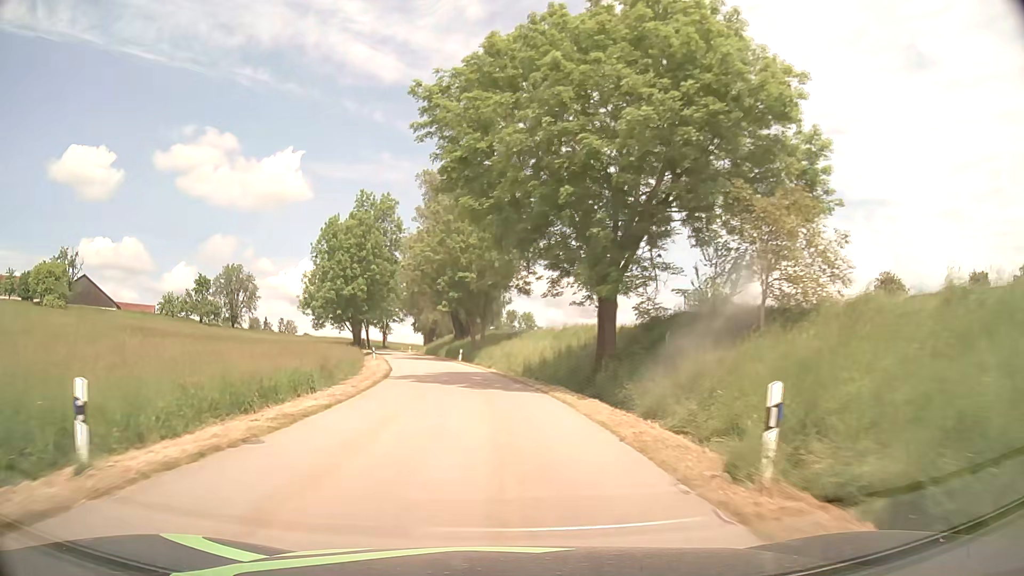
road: tertiary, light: Day
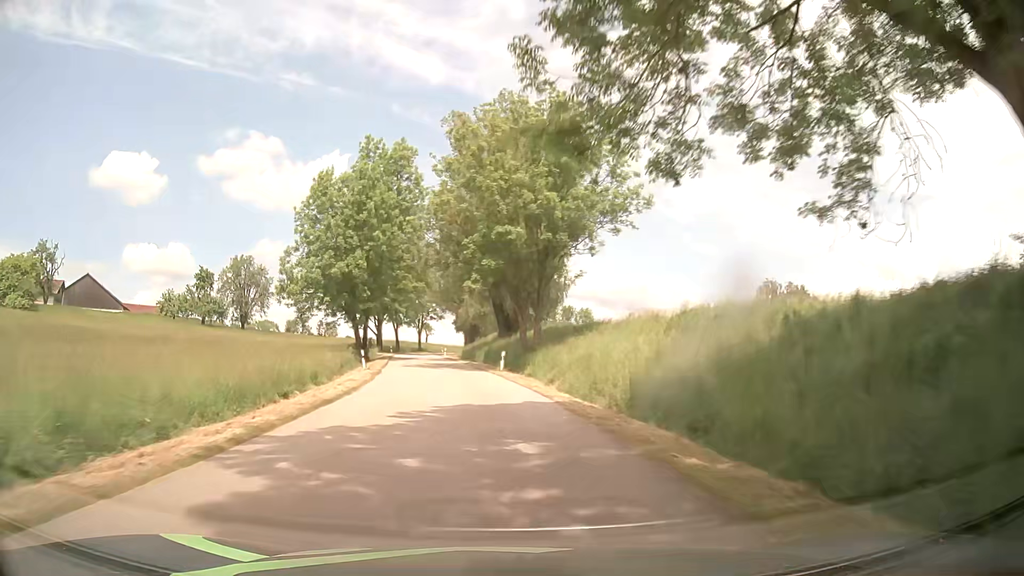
(-0.7, +21.7) m; -4°
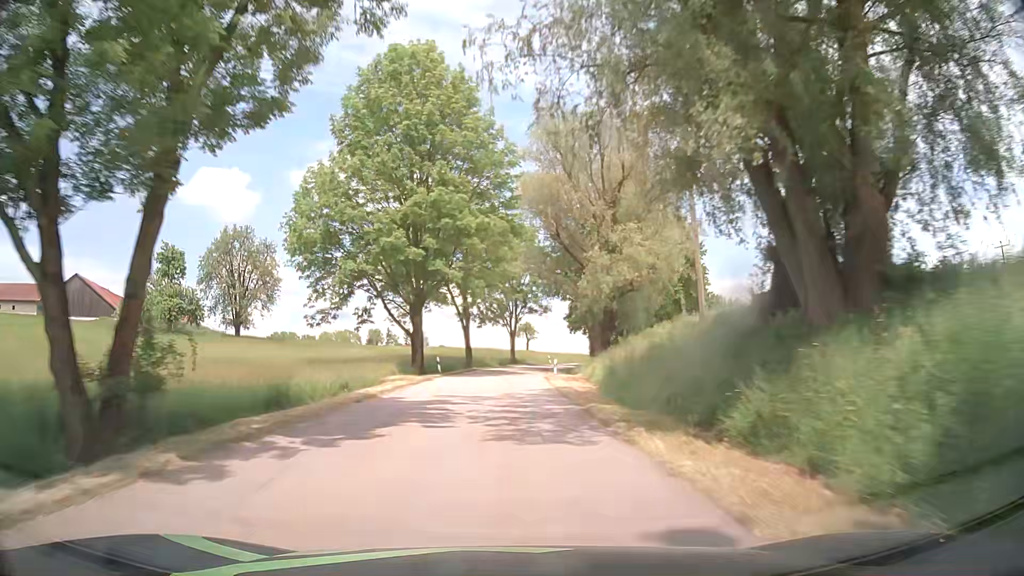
(-4.4, +45.8) m; -10°
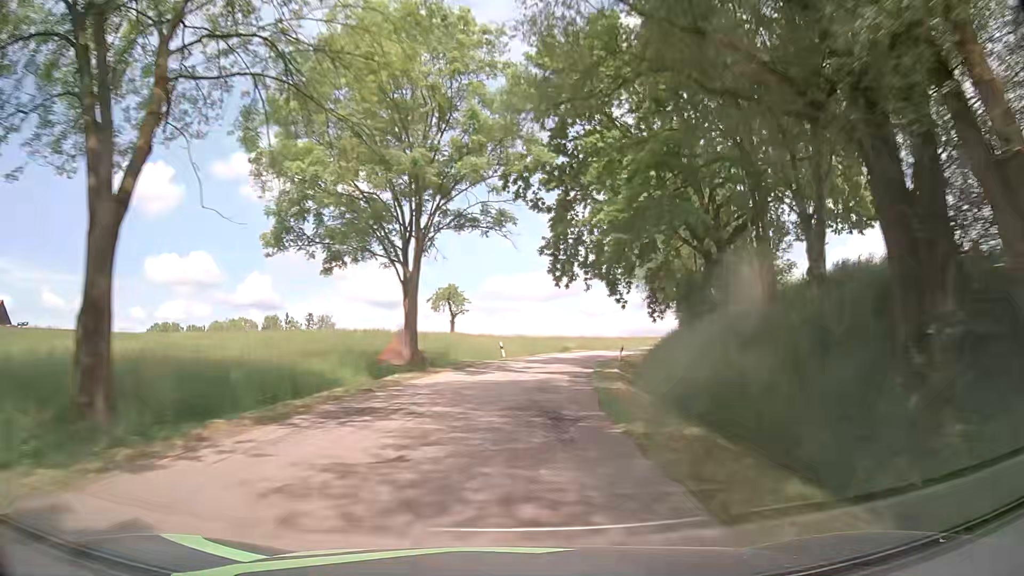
(+1.3, +49.4) m; +6°
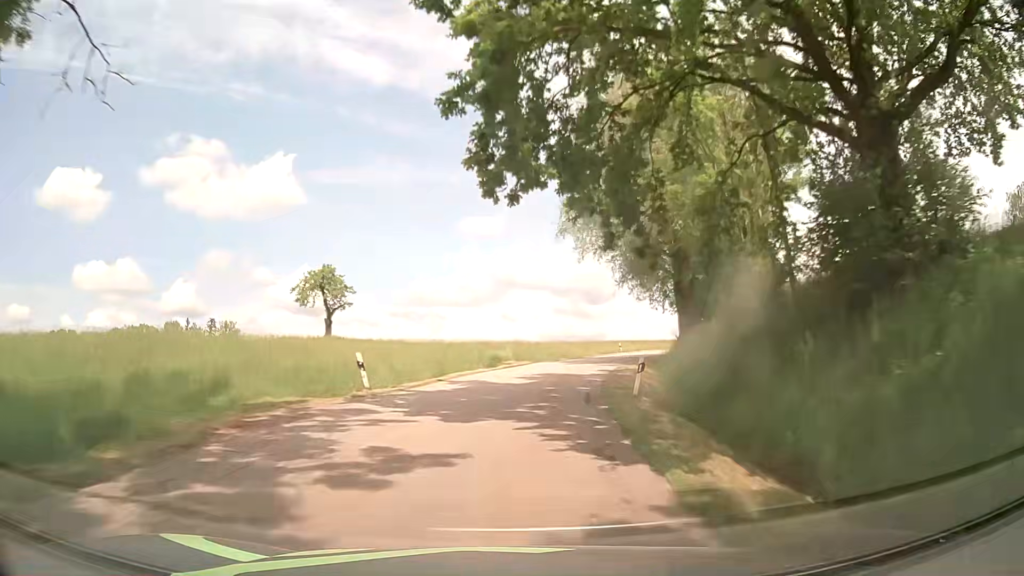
(+1.4, +22.3) m; +6°
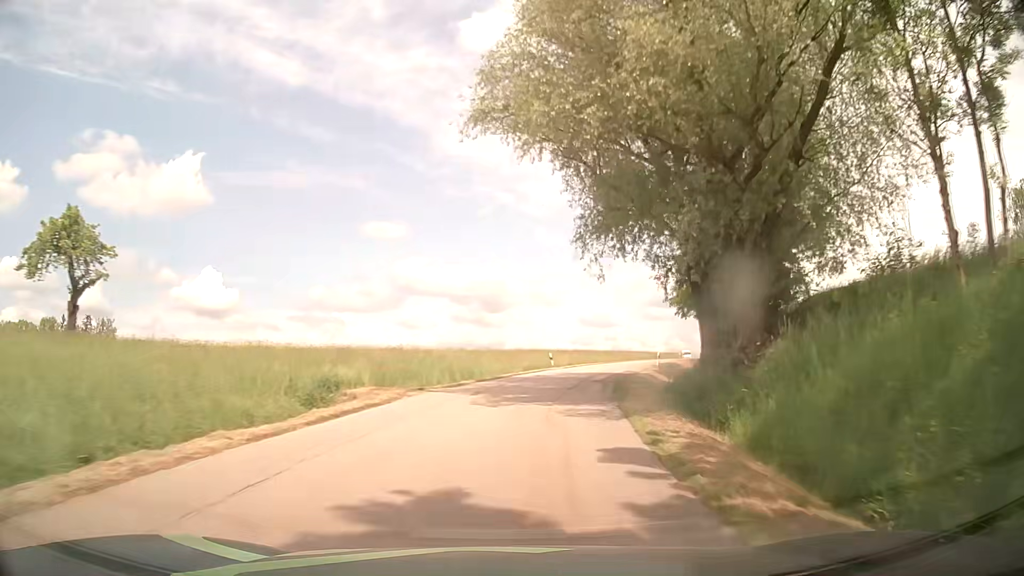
(+1.4, +21.4) m; +8°
